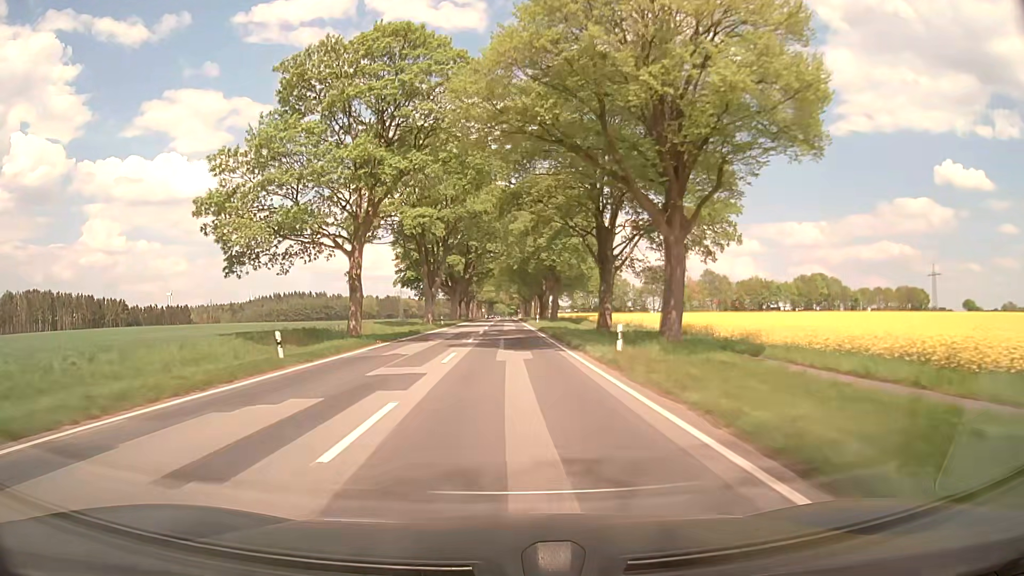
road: primary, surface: asphalt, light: Day
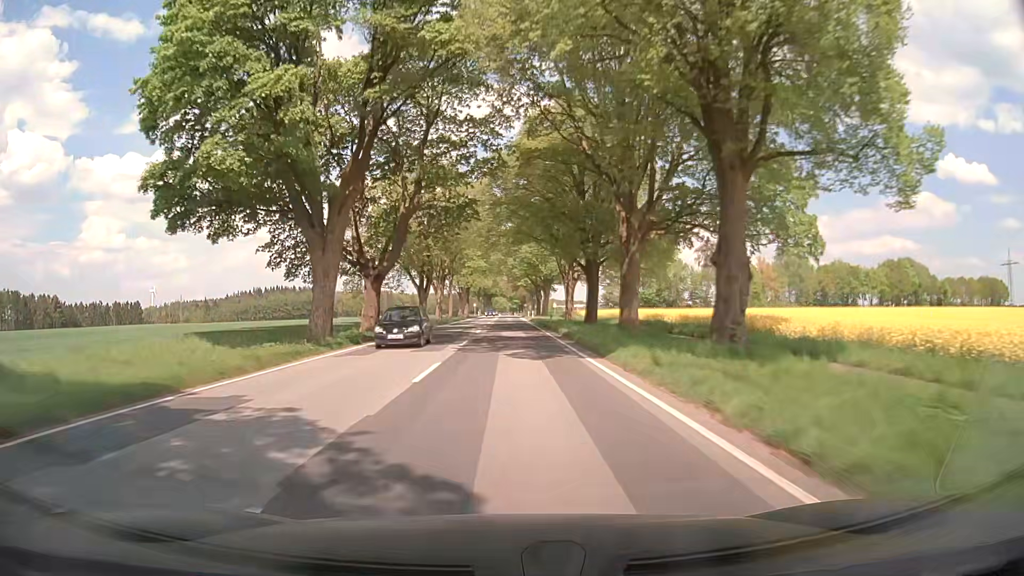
(+0.3, +66.8) m; 0°
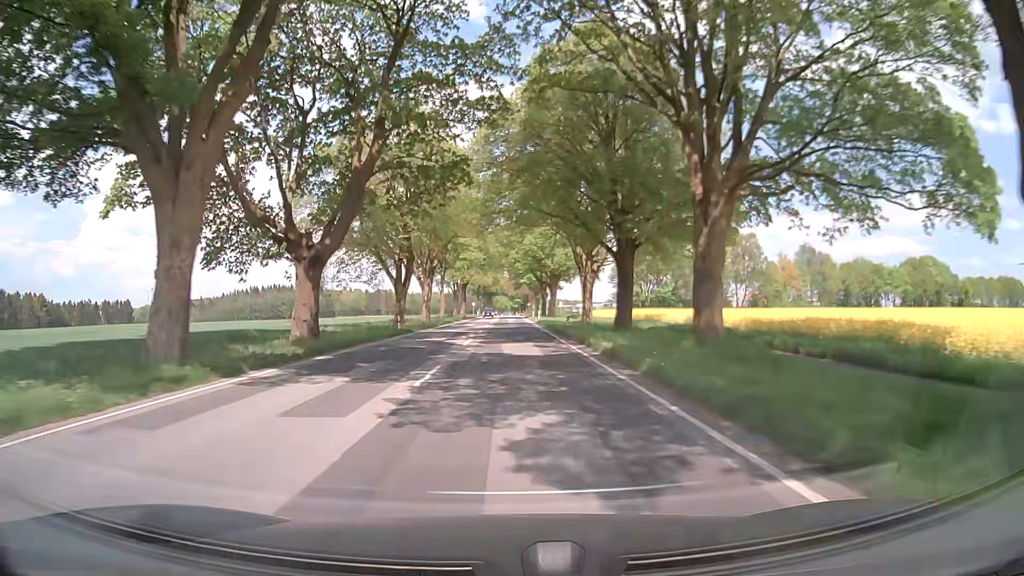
(0.0, +12.5) m; 0°
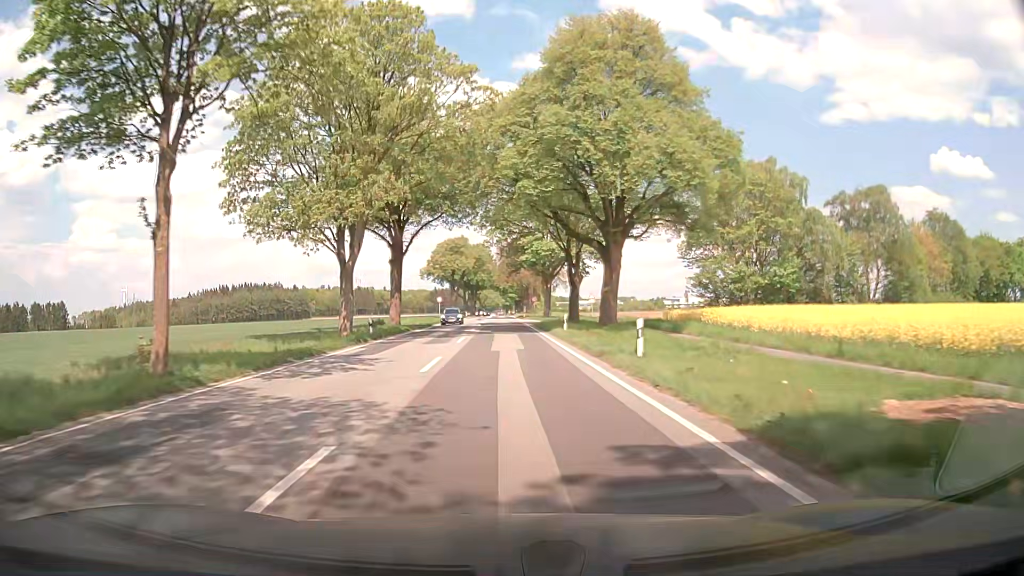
(+0.3, +57.8) m; +1°
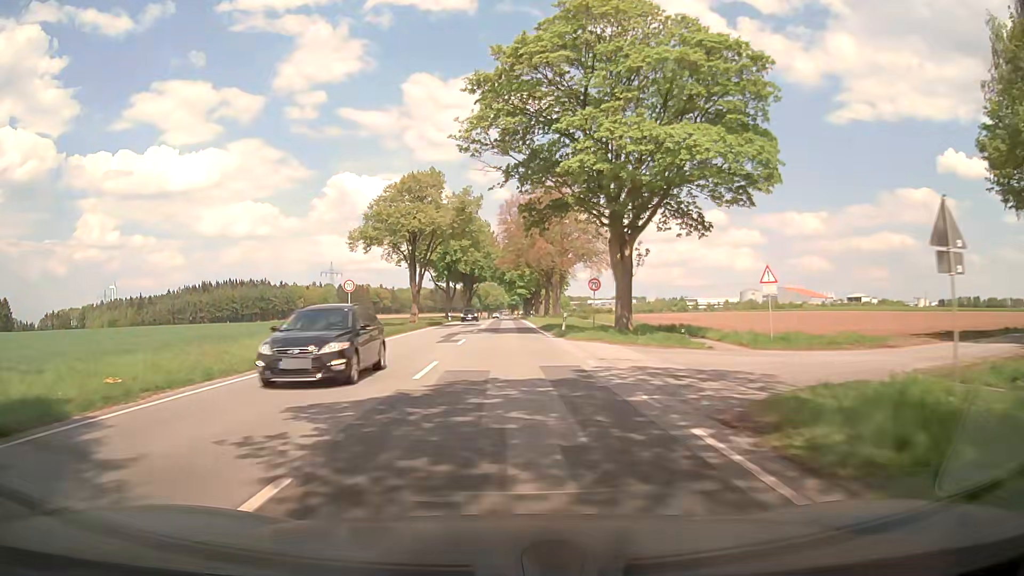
(-0.3, +49.9) m; -1°
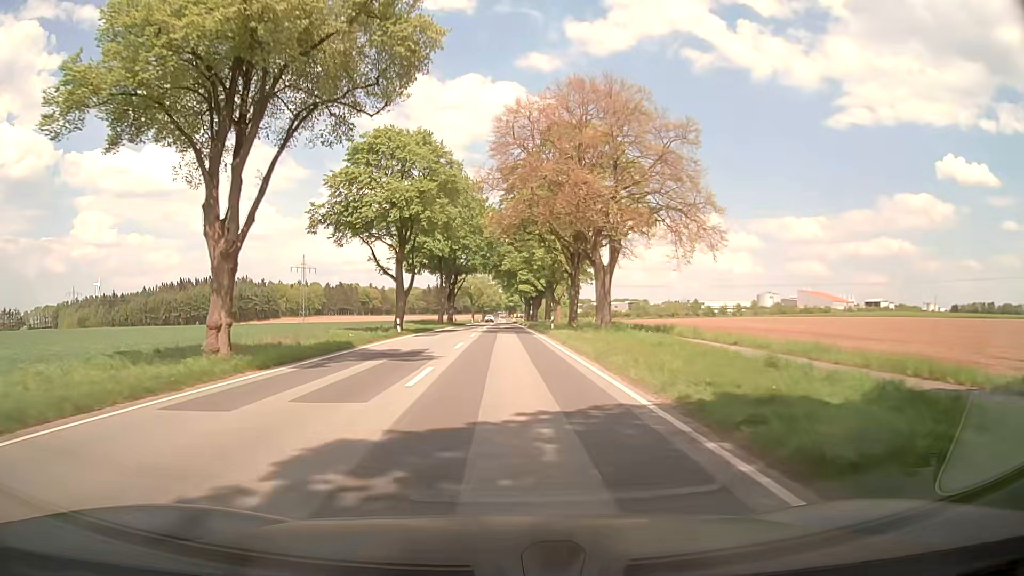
(0.0, +37.5) m; 0°
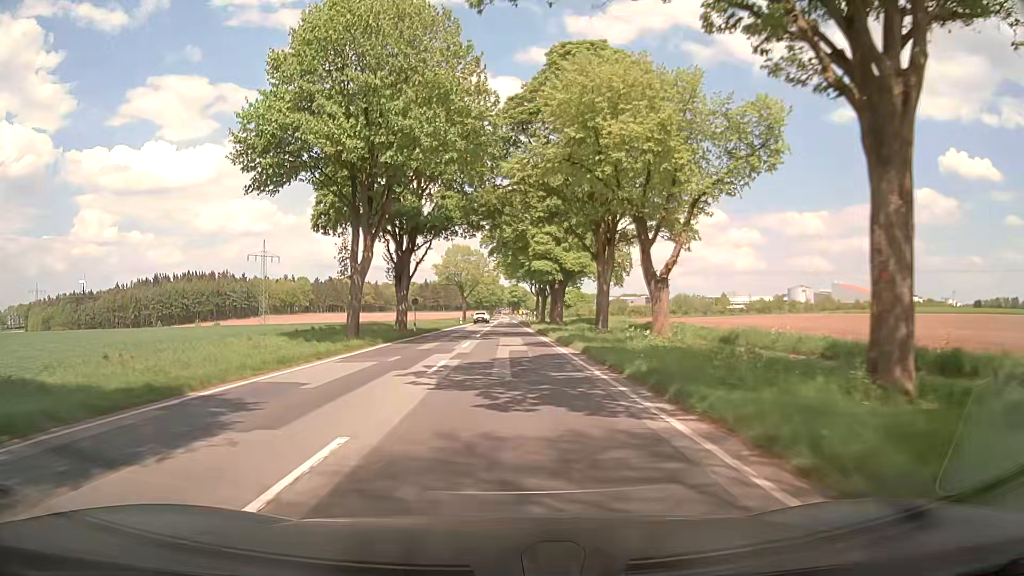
(+0.2, +45.4) m; 0°
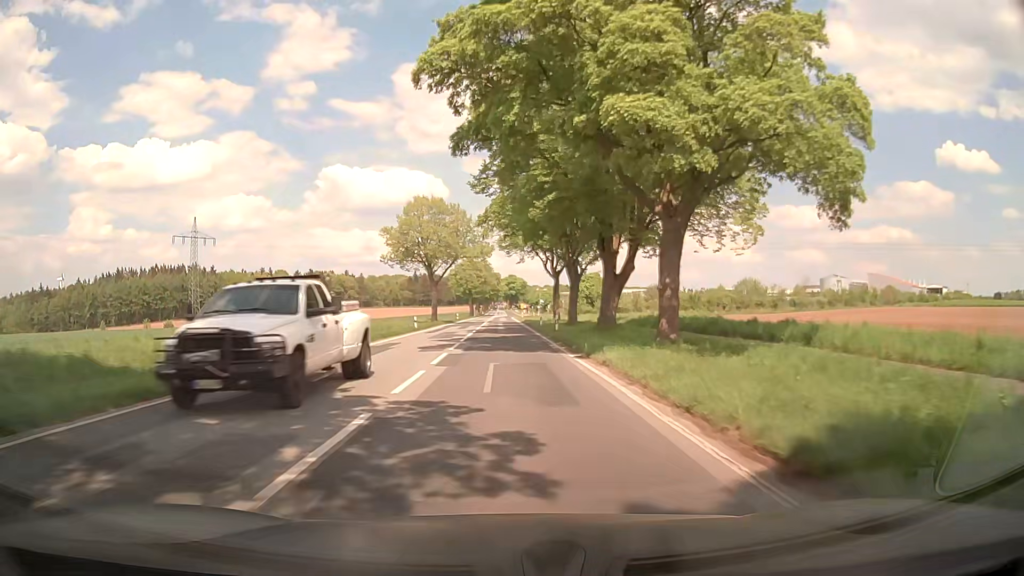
(+0.1, +47.3) m; +1°
(0, +10) (0, +20) (0, +30) (0, +40) (-1, +50) (-1, +60) (-1, +70) (-1, +80) (-1, +90) (-1, +100) m
